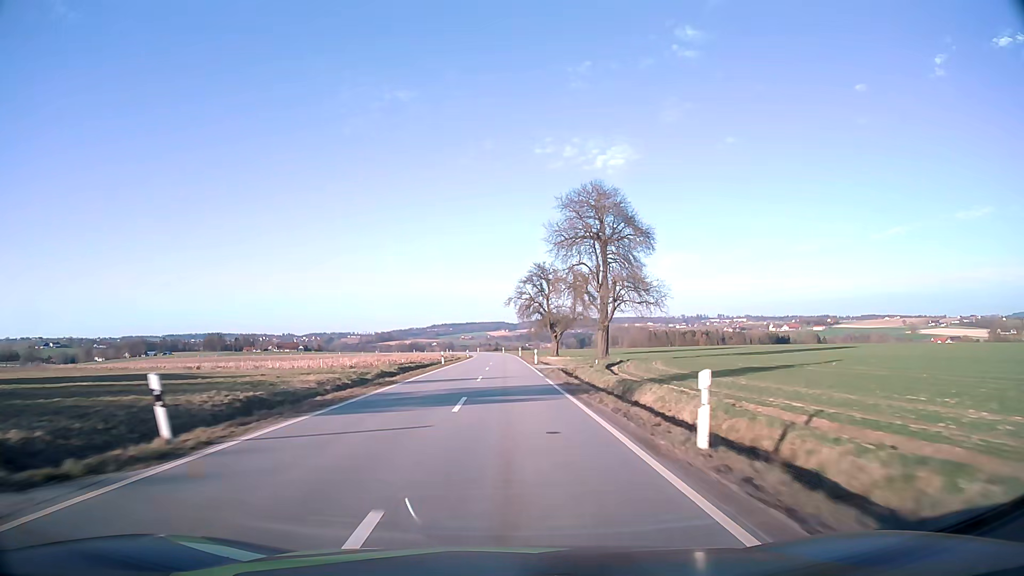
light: Day
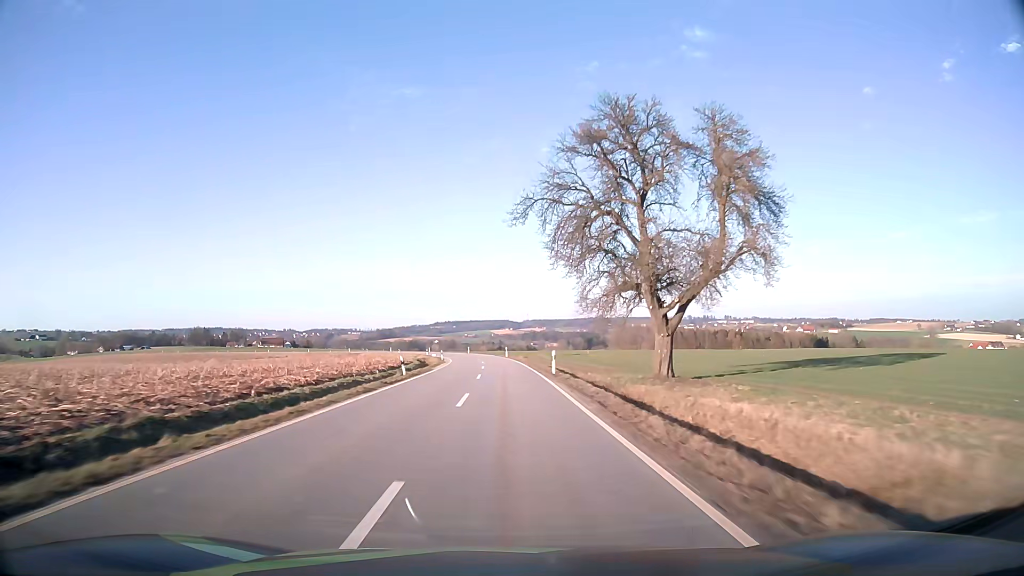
(-0.2, +59.8) m; 0°
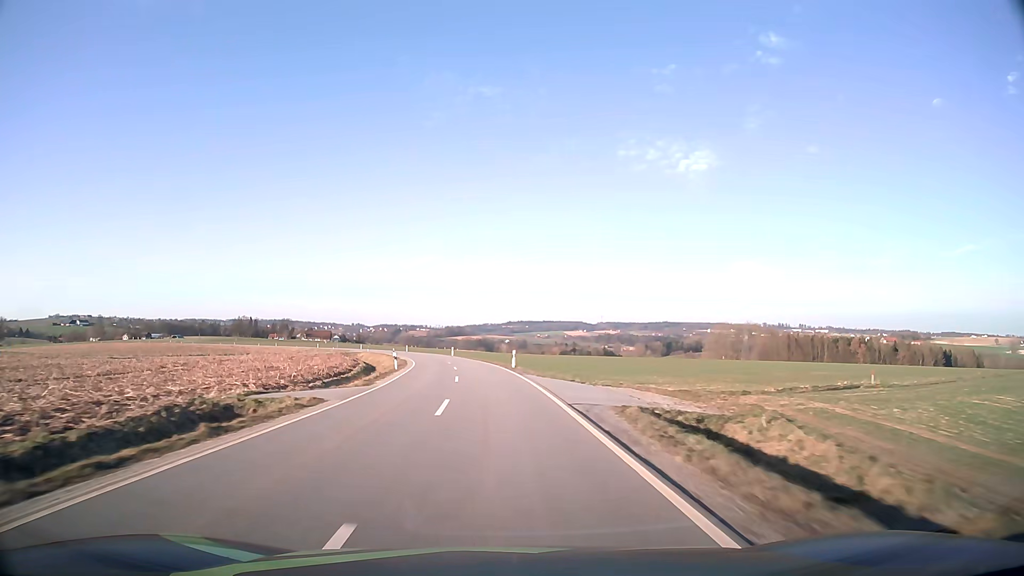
(-2.4, +74.7) m; -6°
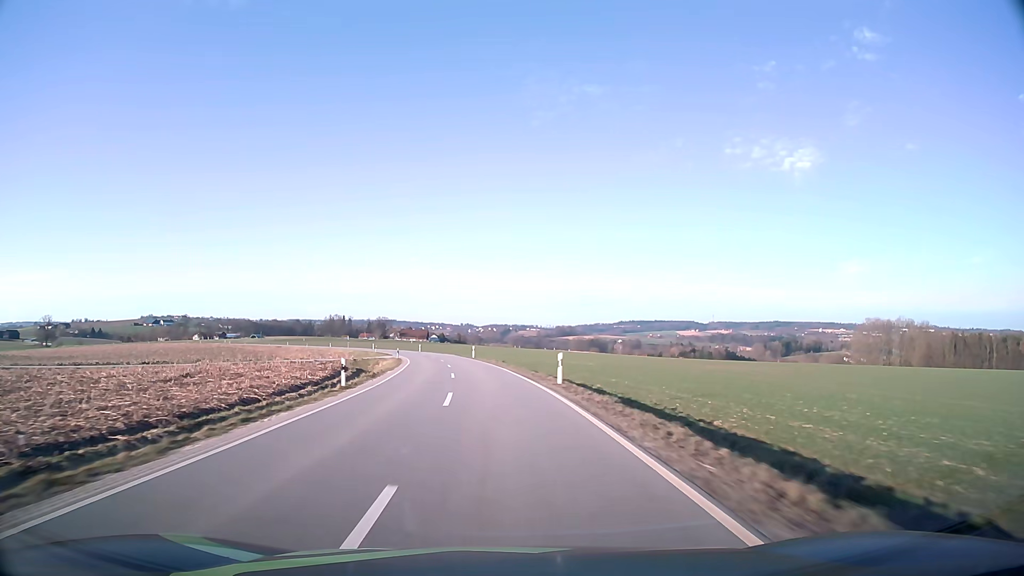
(-4.6, +59.5) m; -9°
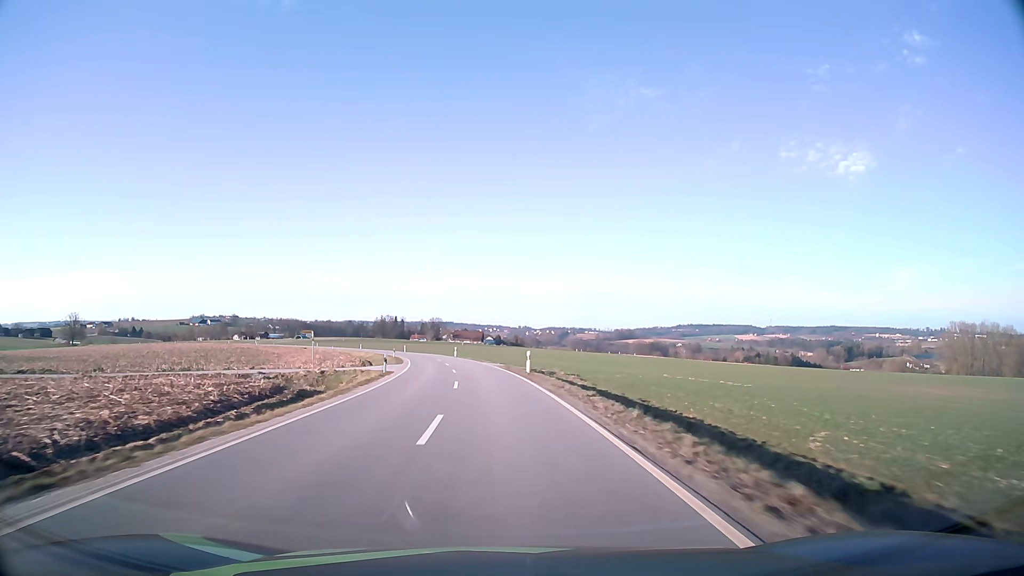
(-1.3, +29.9) m; -5°
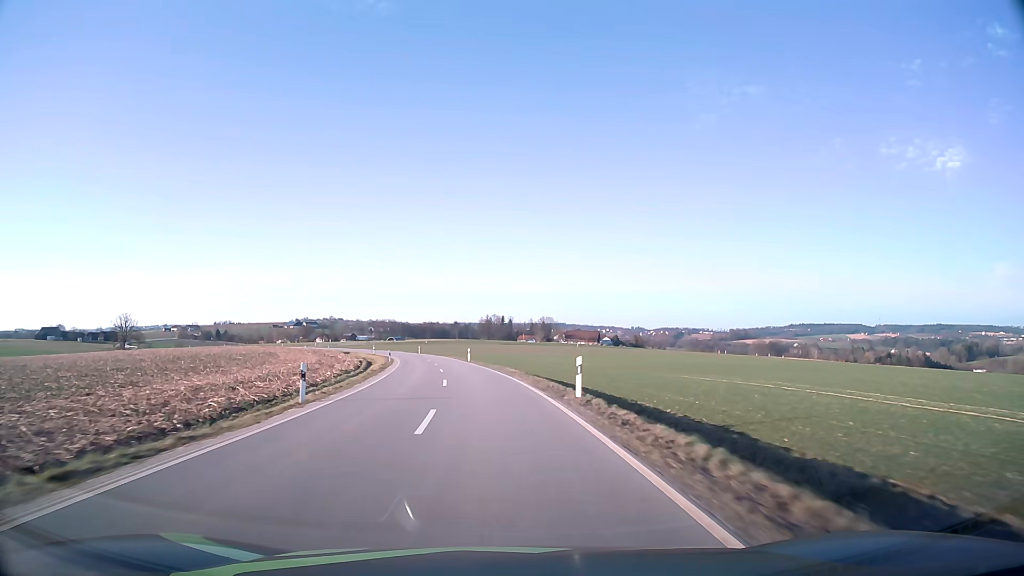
(-4.8, +59.7) m; -9°
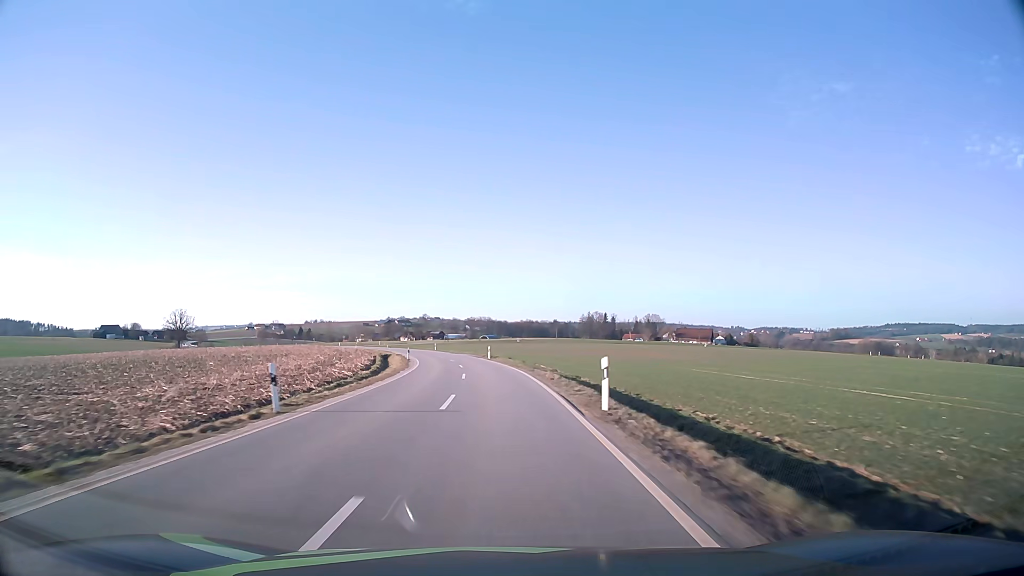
(-3.3, +44.9) m; -8°
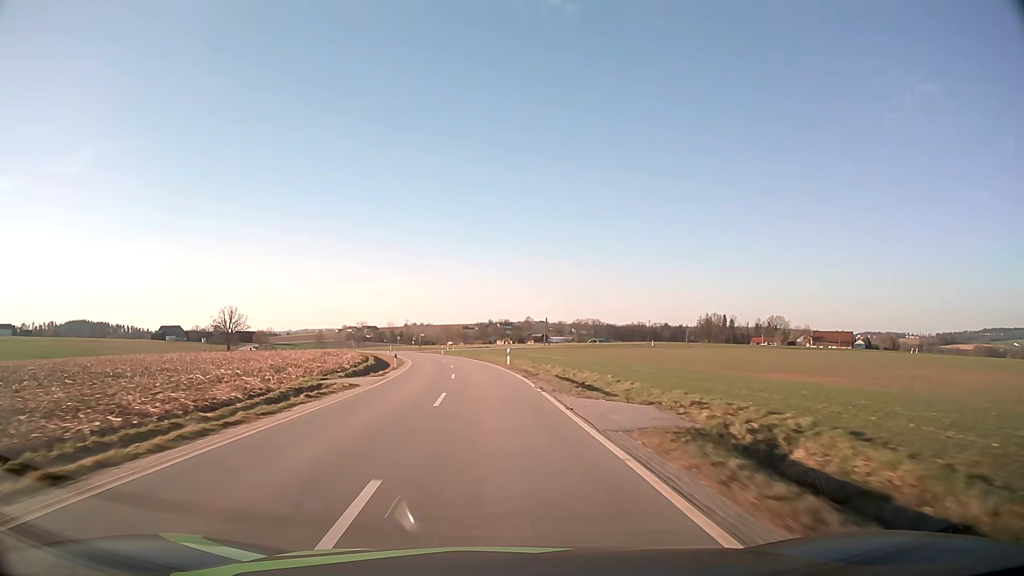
(-4.4, +60.1) m; -9°
(0, +10) (-1, +20) (-1, +30) (-2, +40) (-3, +50) (-5, +60) (-7, +70) (-9, +79) (-11, +89) (-14, +99) m
